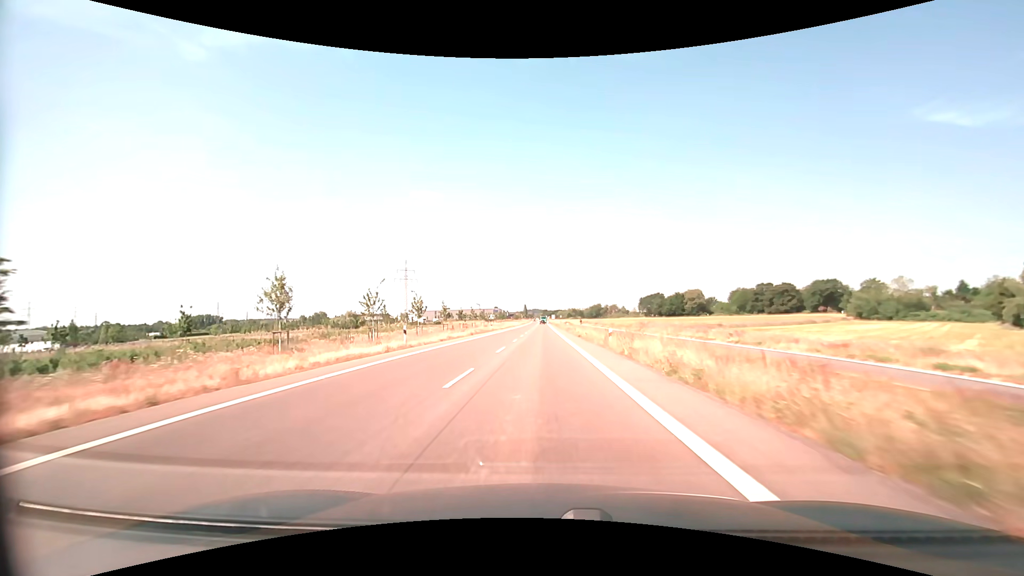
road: secondary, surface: asphalt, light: Day
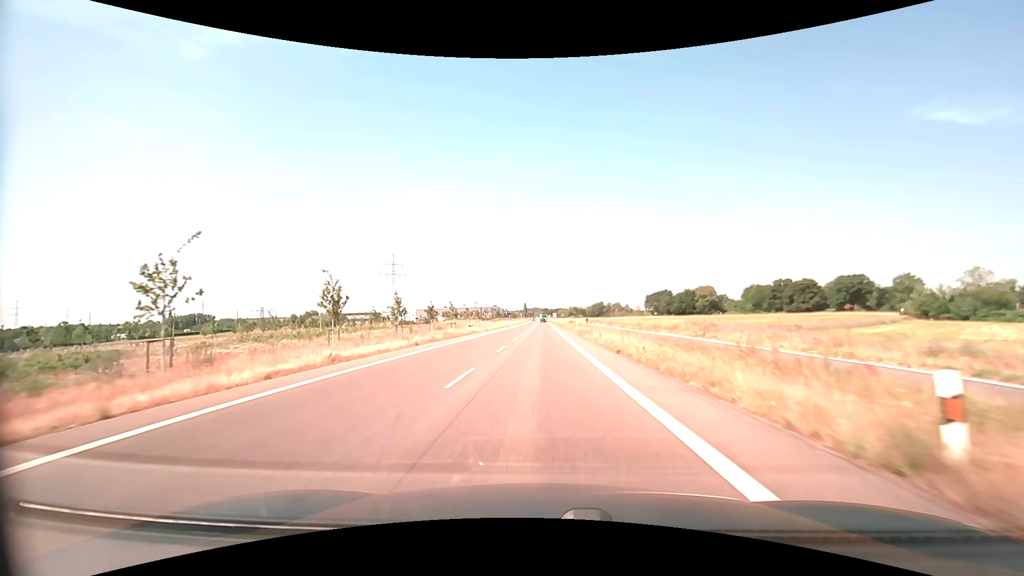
(0.0, +22.6) m; 0°
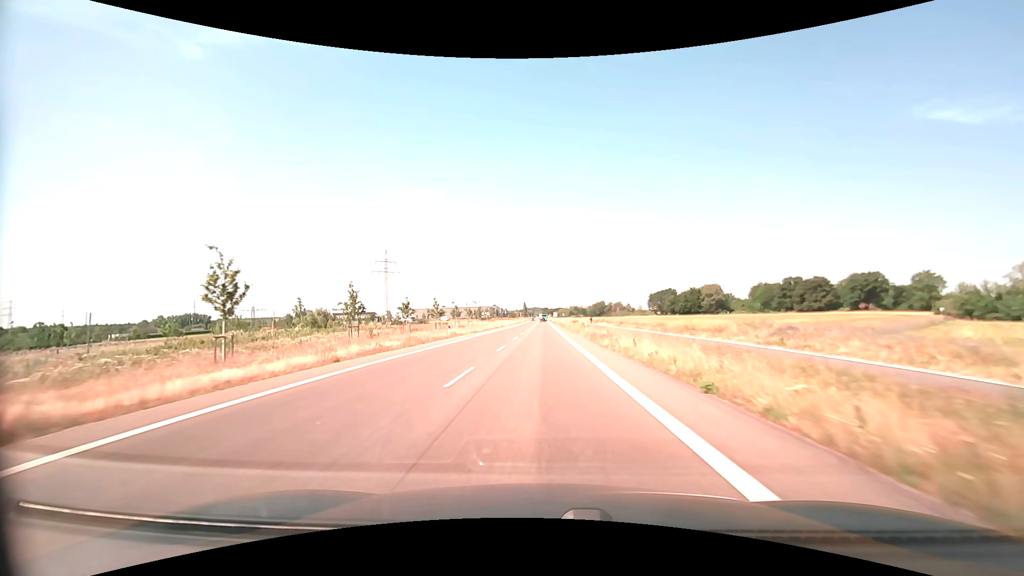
(0.0, +11.3) m; 0°
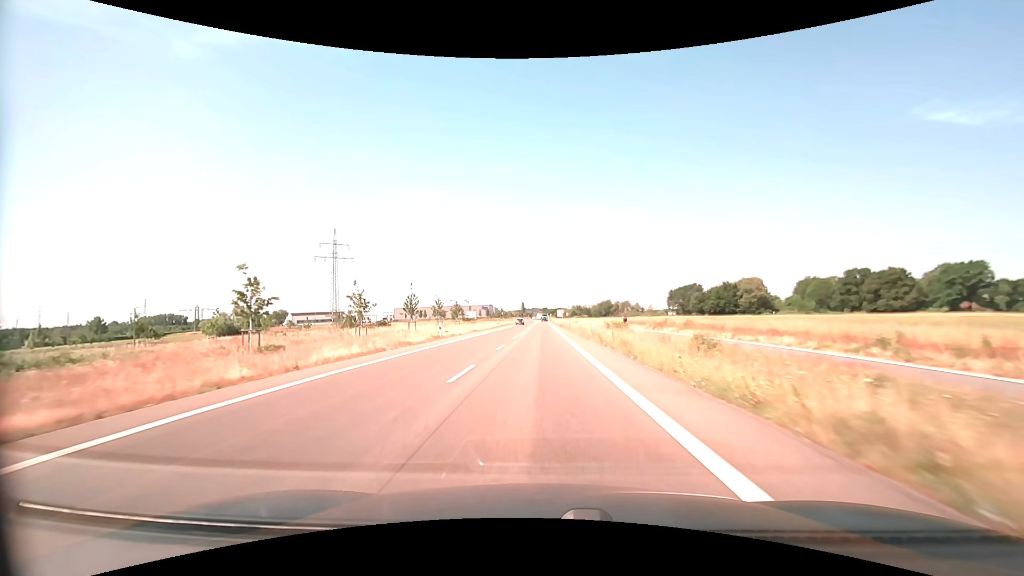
(0.0, +56.3) m; 0°
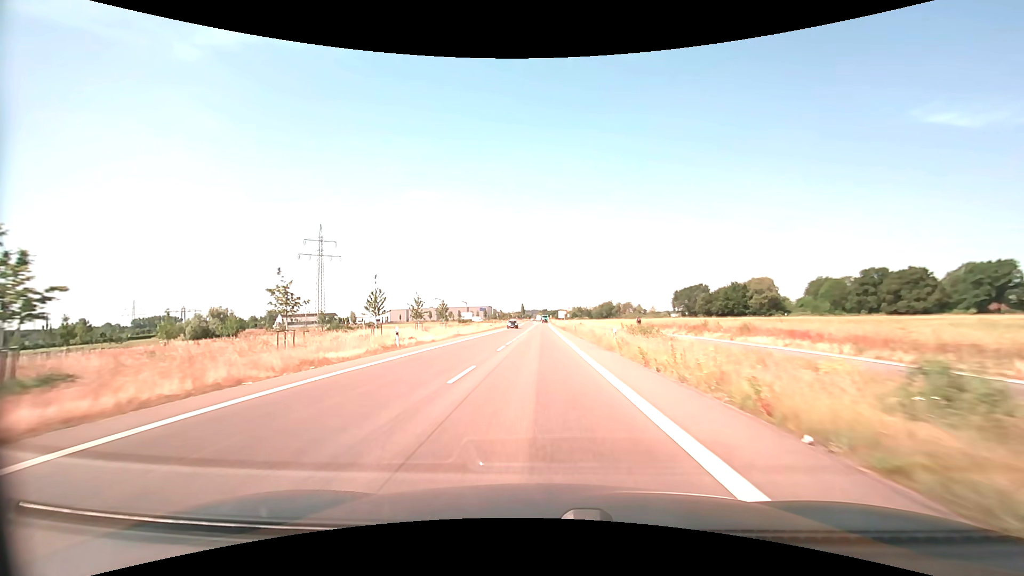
(0.0, +11.2) m; 0°
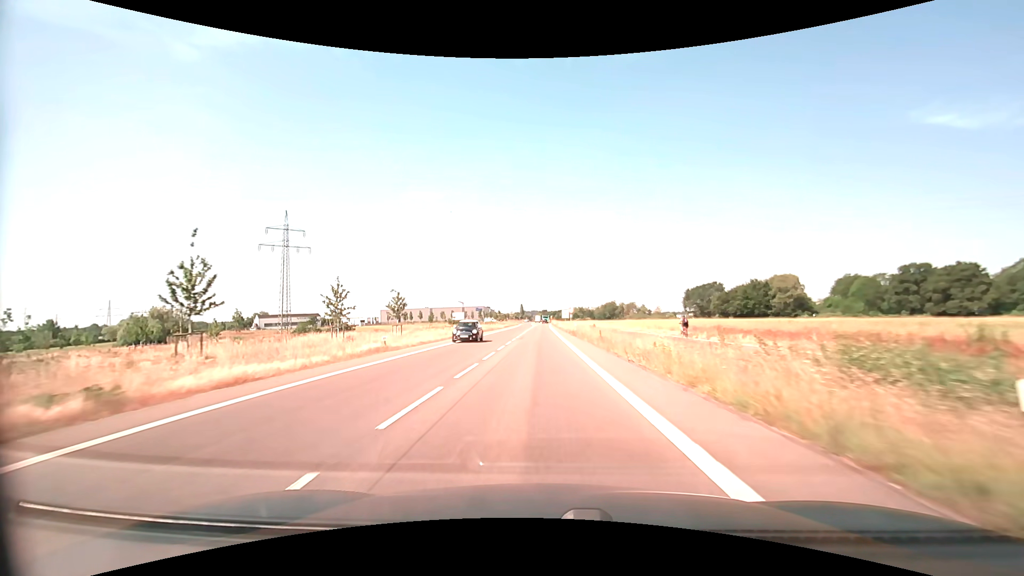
(0.0, +22.1) m; 0°
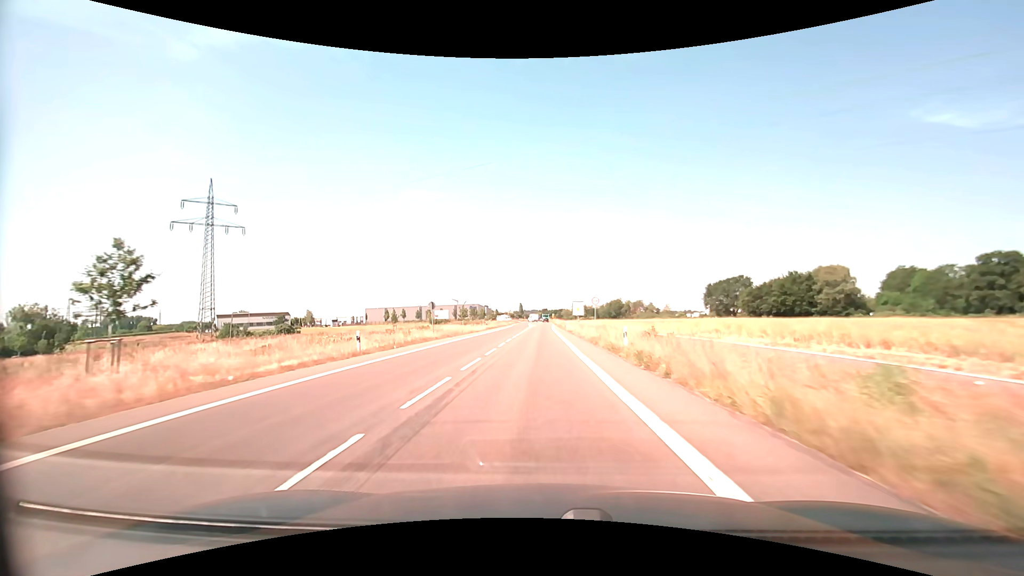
(0.0, +32.7) m; 0°
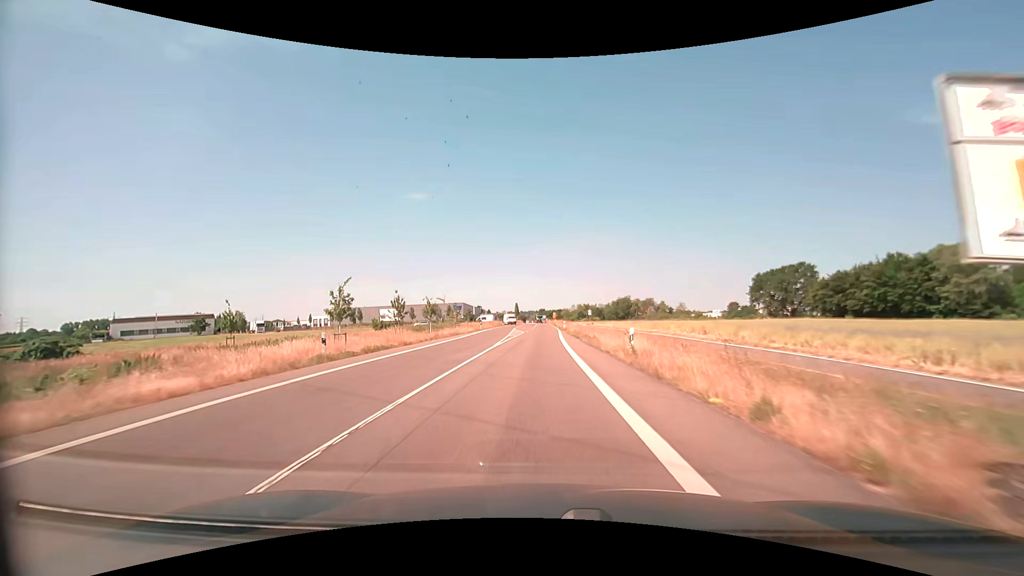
(0.0, +52.9) m; 0°
(0, +10) (0, +20) (0, +30) (0, +40) (0, +50) (0, +60) (0, +70) (0, +80) (0, +90) (0, +100) m
